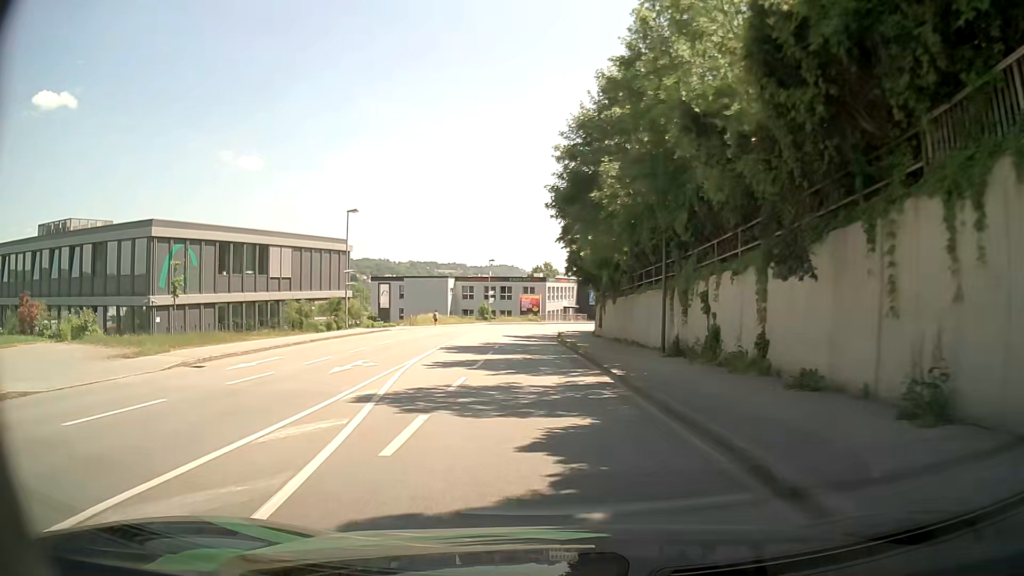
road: tertiary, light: Day
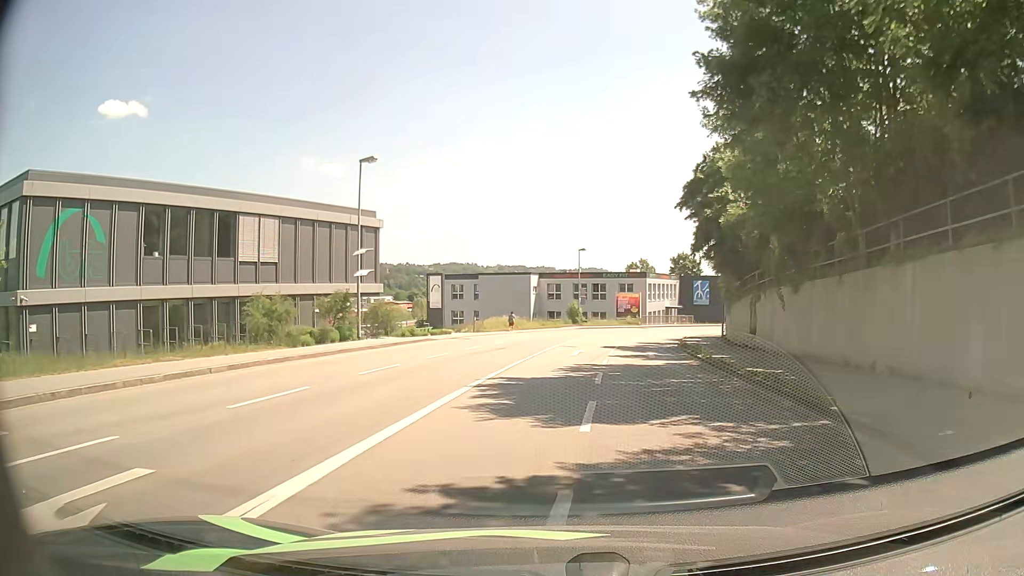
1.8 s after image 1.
(-1.4, +16.3) m; -8°
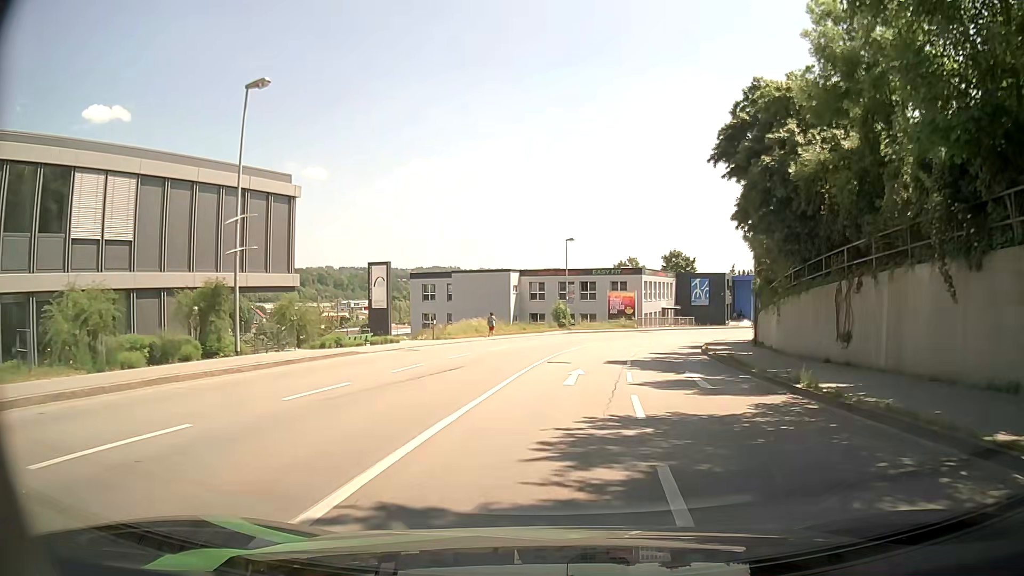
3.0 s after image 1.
(+0.1, +10.9) m; +1°
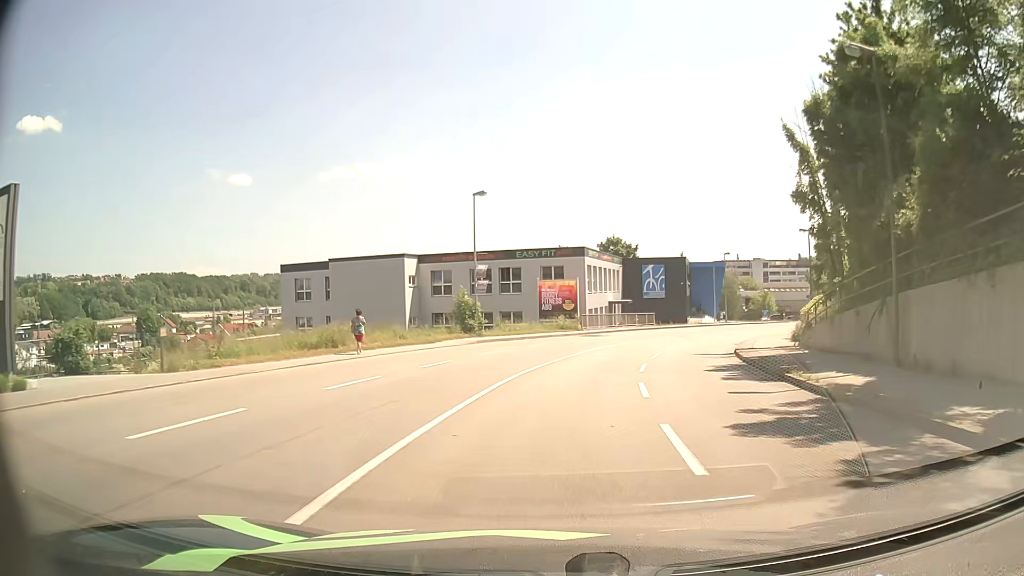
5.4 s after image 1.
(+1.4, +21.6) m; +7°
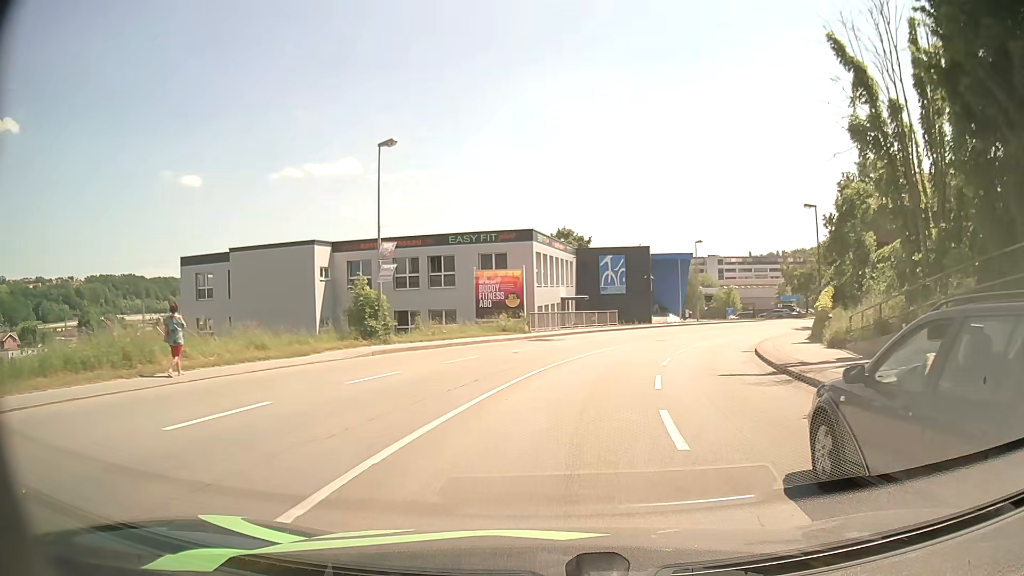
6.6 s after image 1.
(+0.4, +10.9) m; +5°
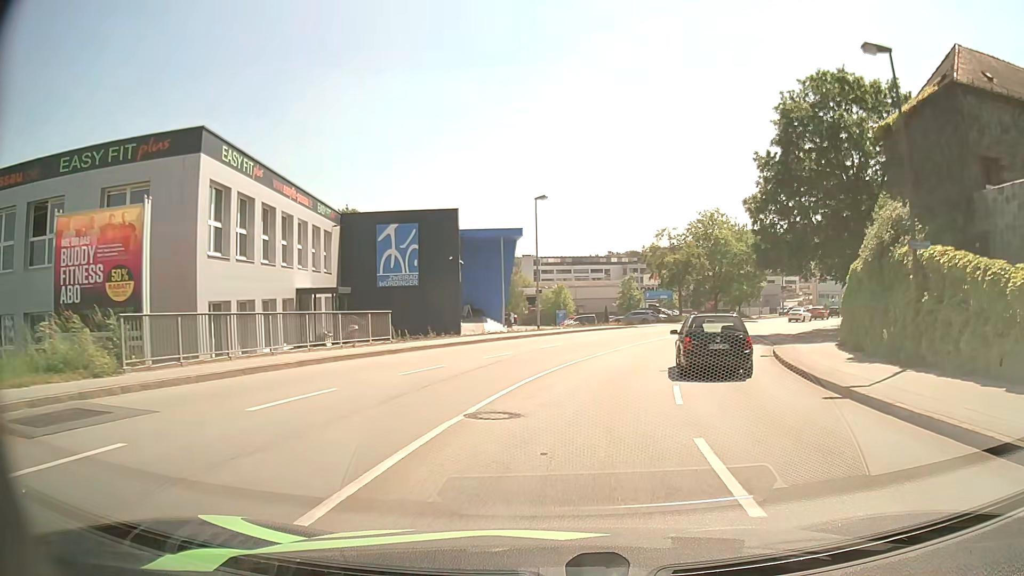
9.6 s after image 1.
(+3.3, +26.5) m; +16°
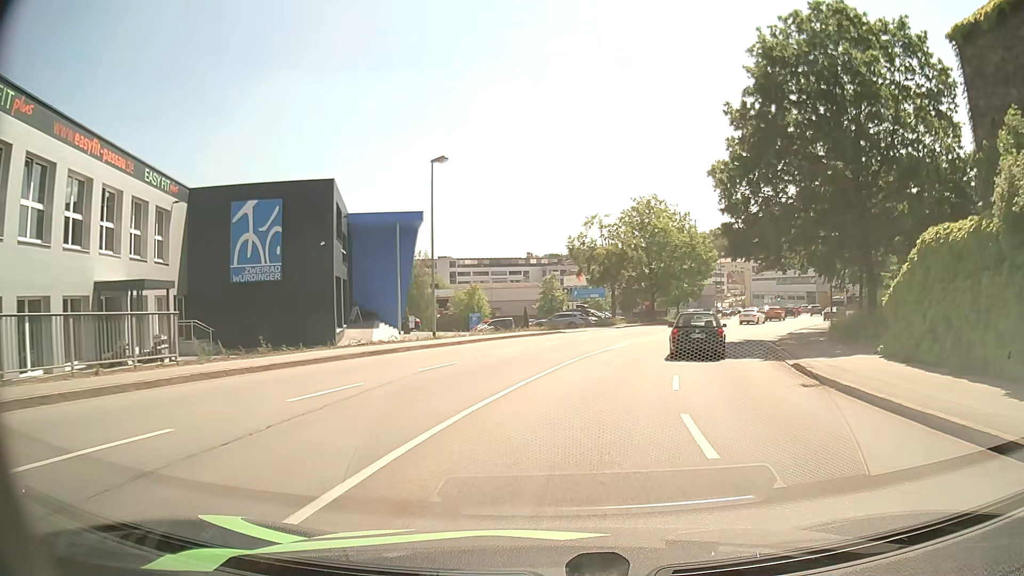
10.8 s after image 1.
(+0.7, +10.4) m; +7°
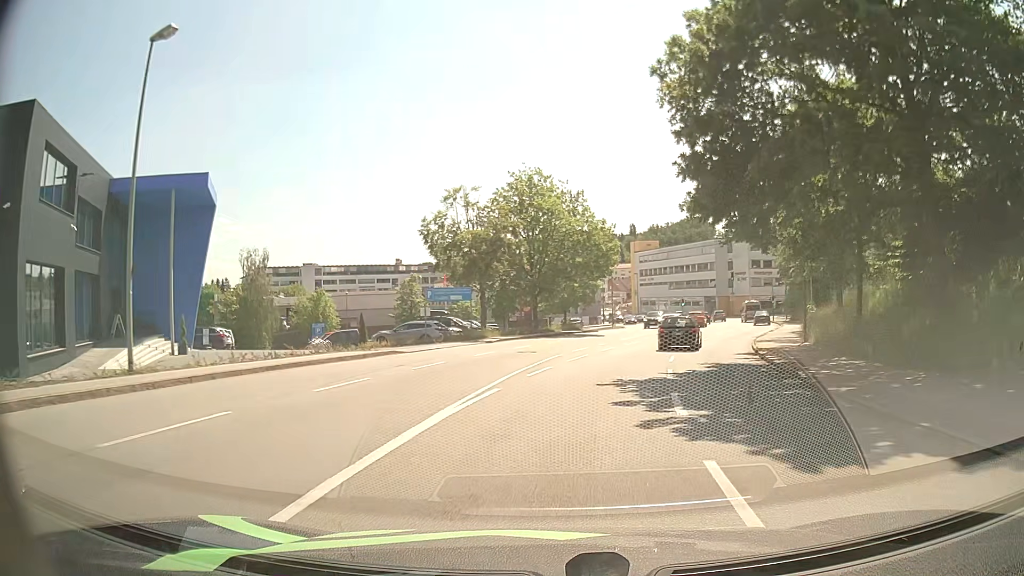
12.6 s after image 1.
(+1.5, +15.1) m; +11°
